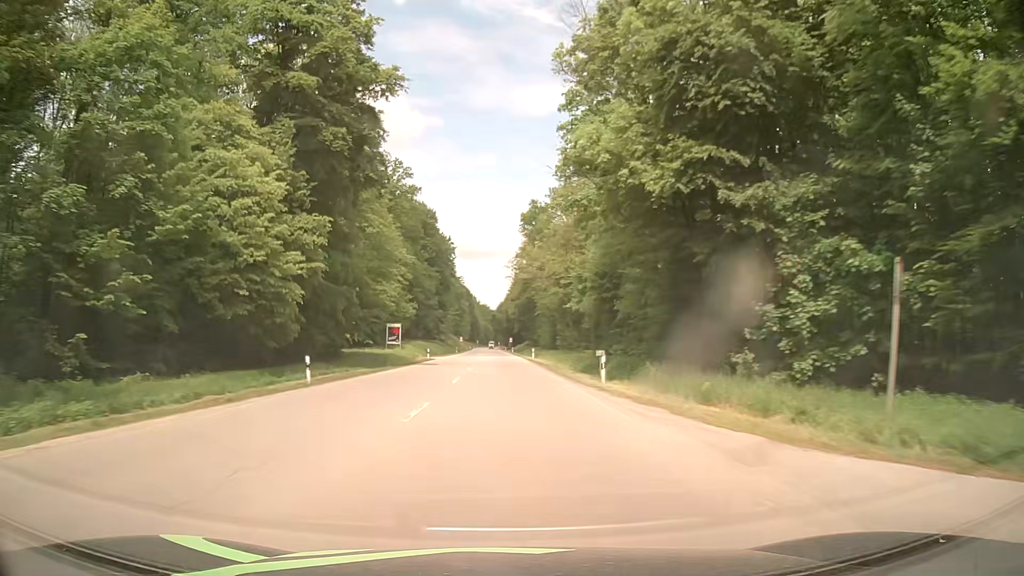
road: secondary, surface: asphalt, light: Day
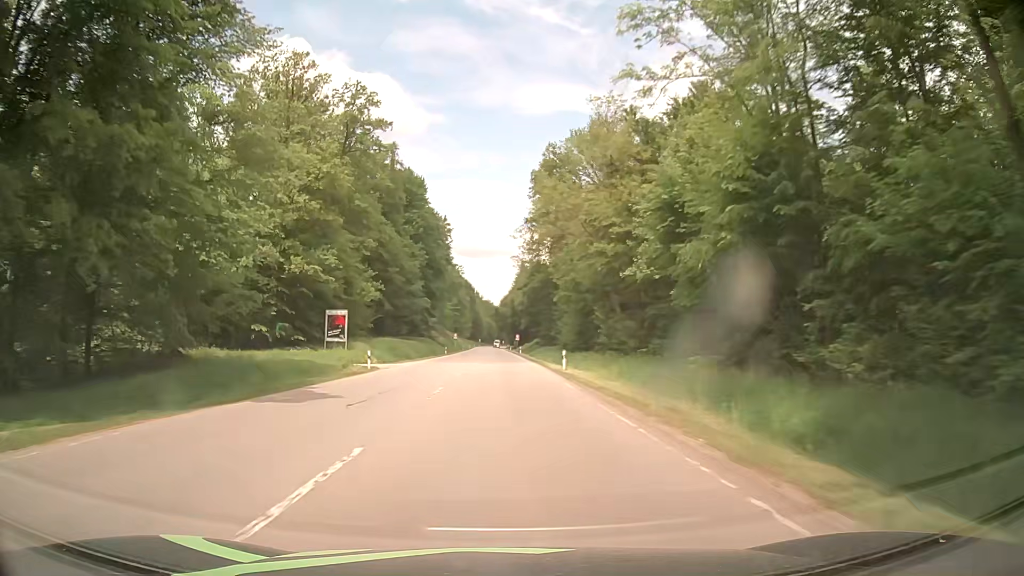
(-0.1, +31.2) m; 0°
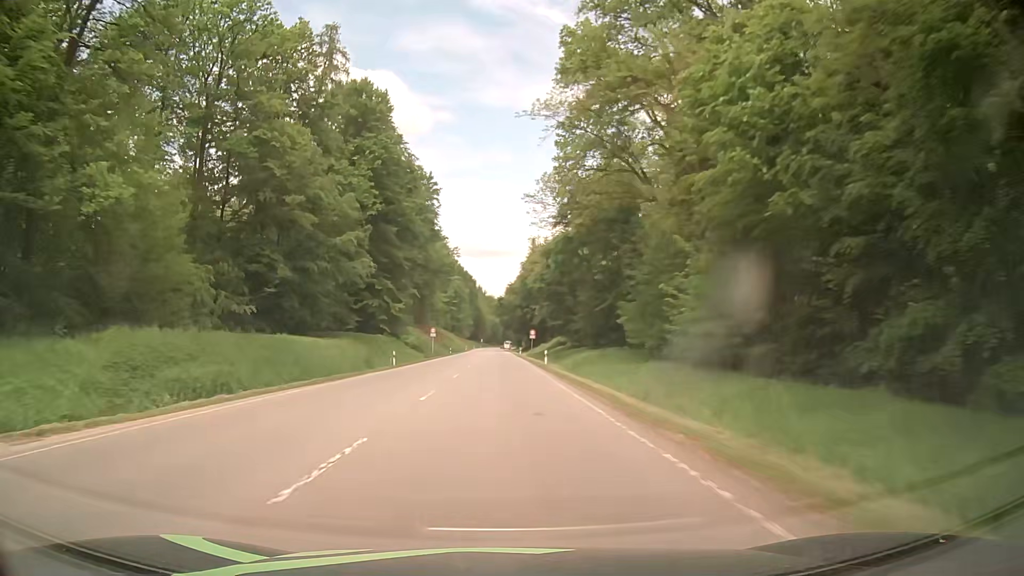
(-0.3, +47.0) m; 0°
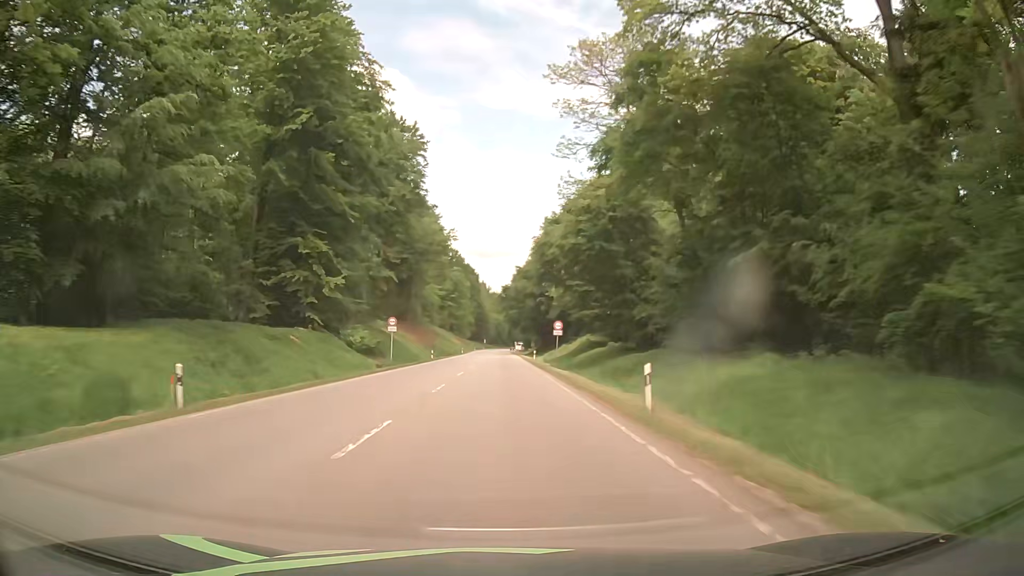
(-0.2, +31.5) m; 0°
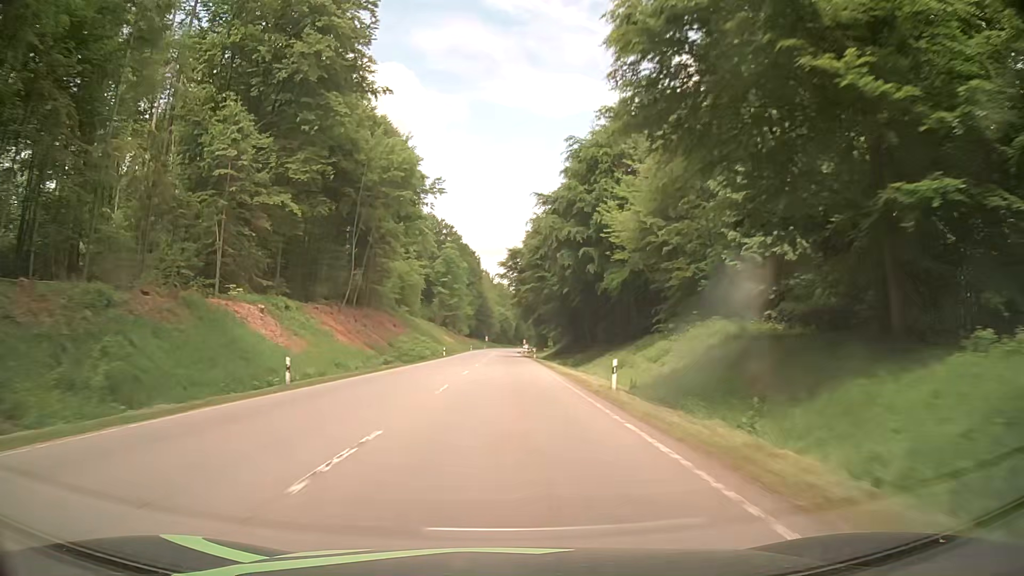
(-0.6, +47.4) m; -1°
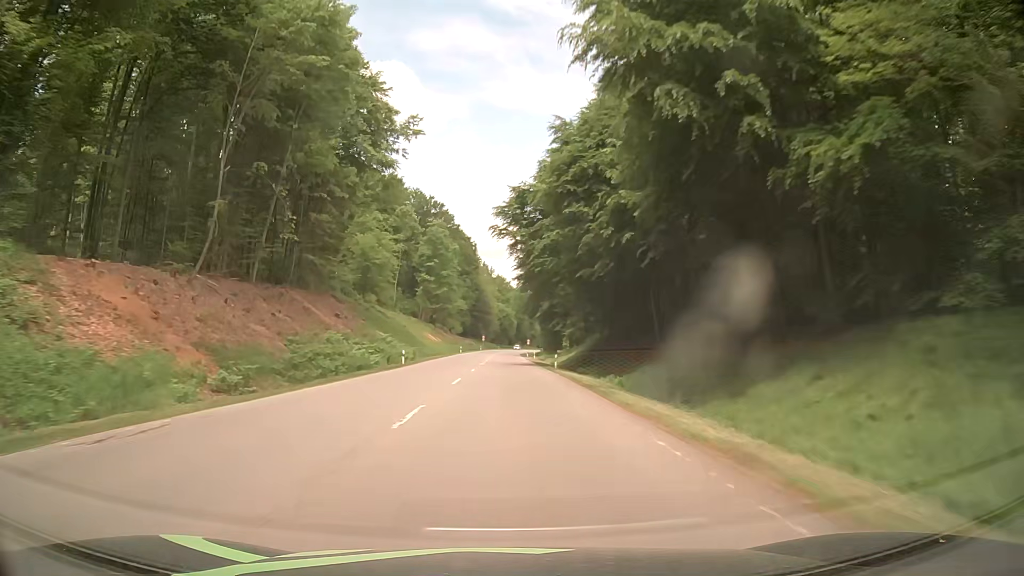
(0.0, +31.6) m; 0°
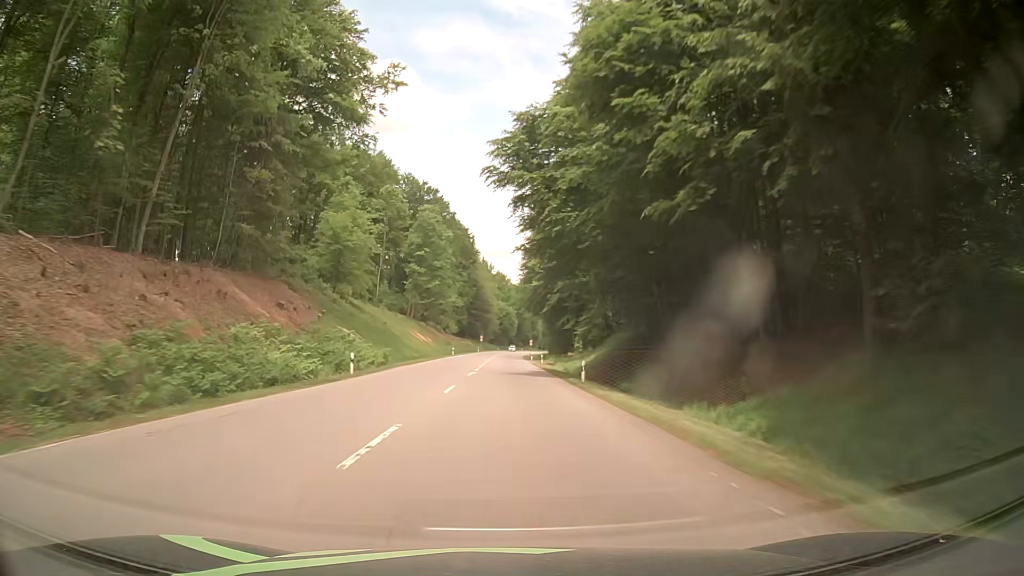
(0.0, +15.8) m; 0°
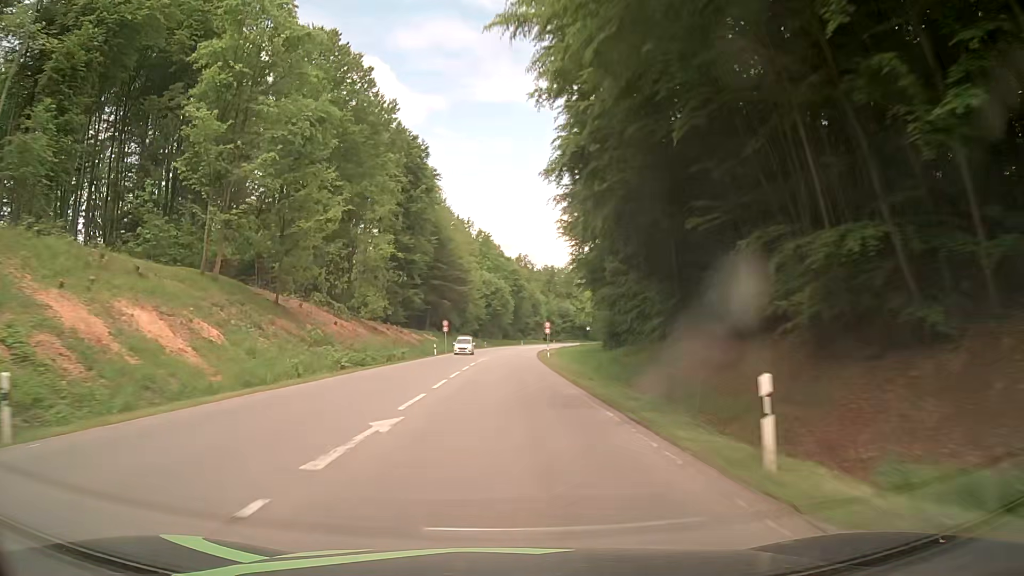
(+0.3, +78.5) m; +1°
(0, +10) (0, +20) (0, +30) (0, +40) (0, +50) (+1, +60) (+1, +70) (+1, +80) (+2, +90) (+3, +100) m
